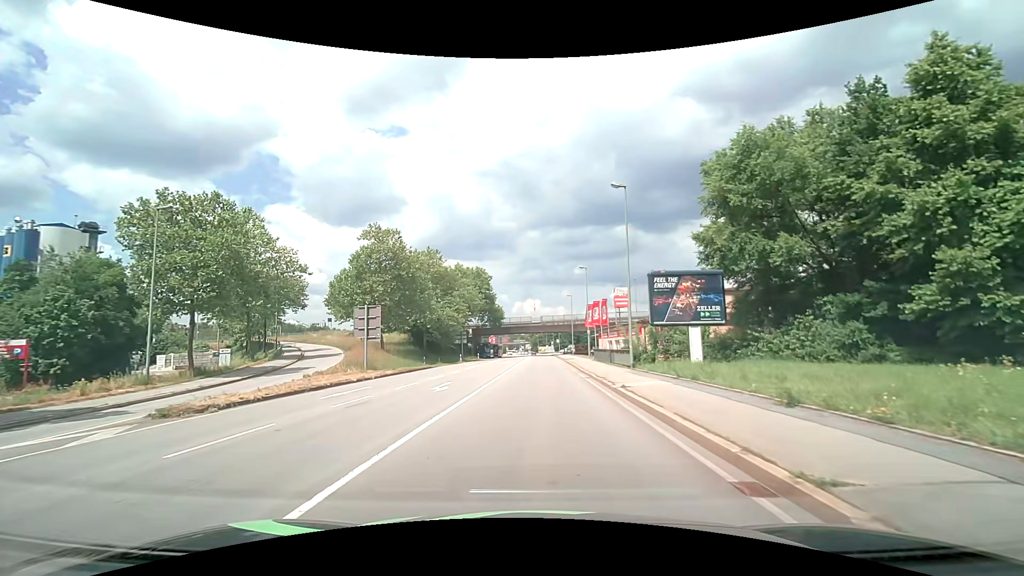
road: primary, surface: asphalt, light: Day
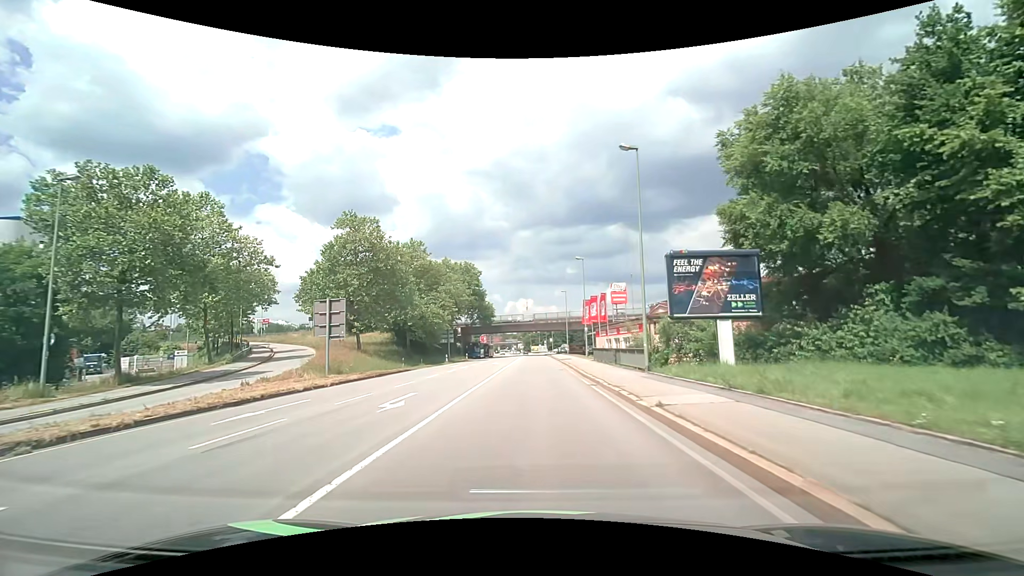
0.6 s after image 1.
(0.0, +5.3) m; +1°
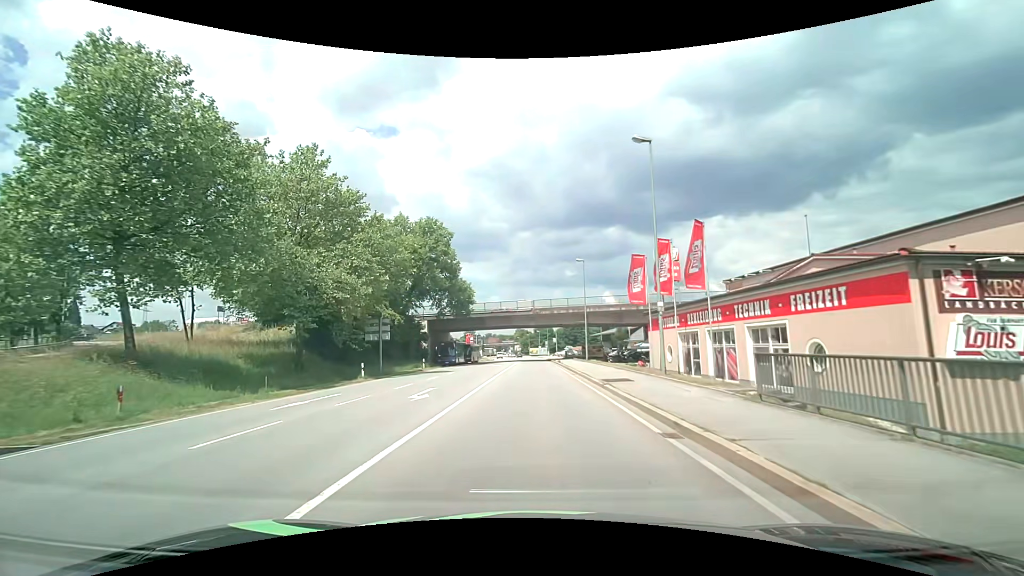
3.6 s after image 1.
(0.0, +30.3) m; 0°
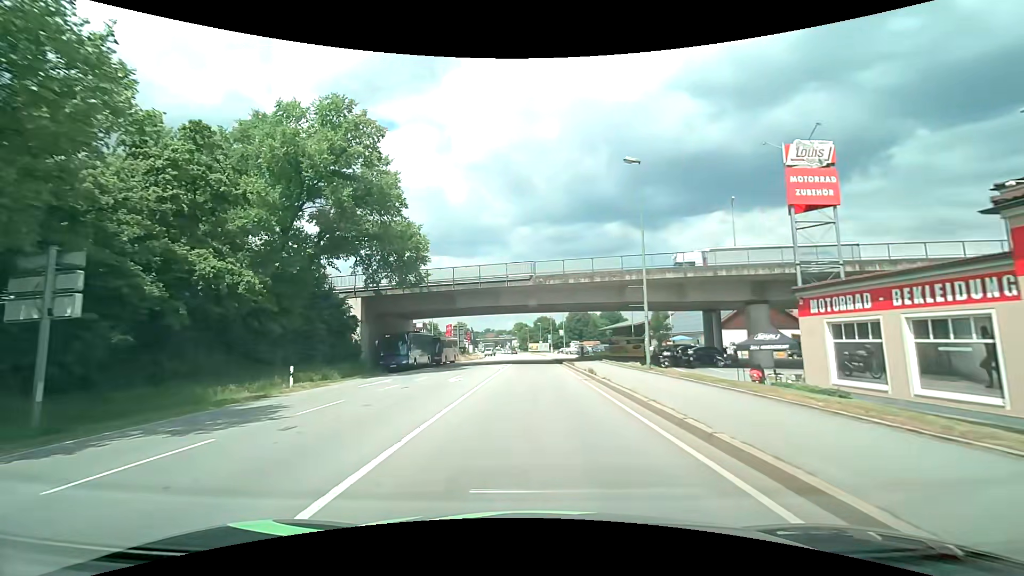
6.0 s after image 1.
(0.0, +26.6) m; 0°
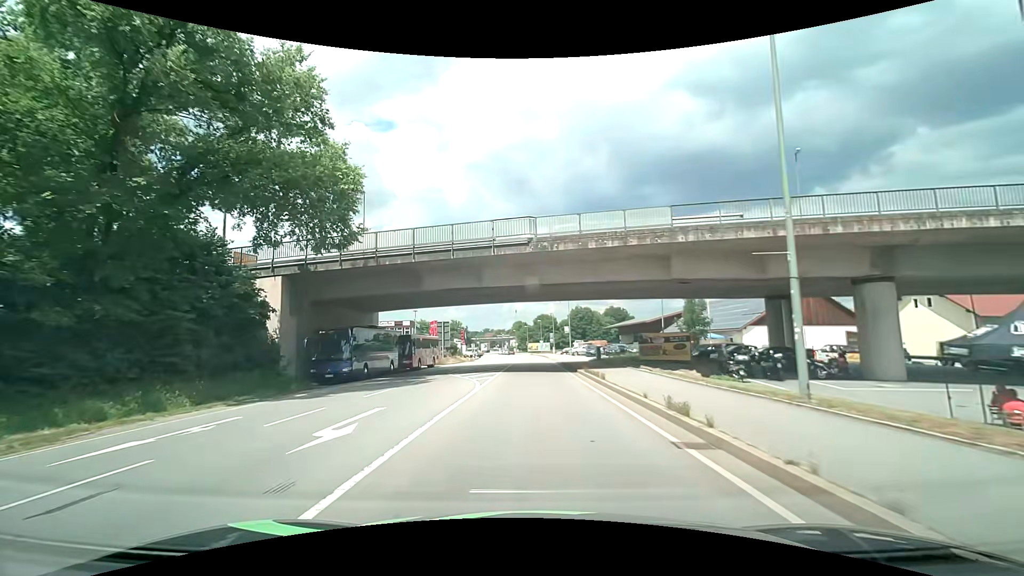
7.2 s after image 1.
(0.0, +13.4) m; 0°
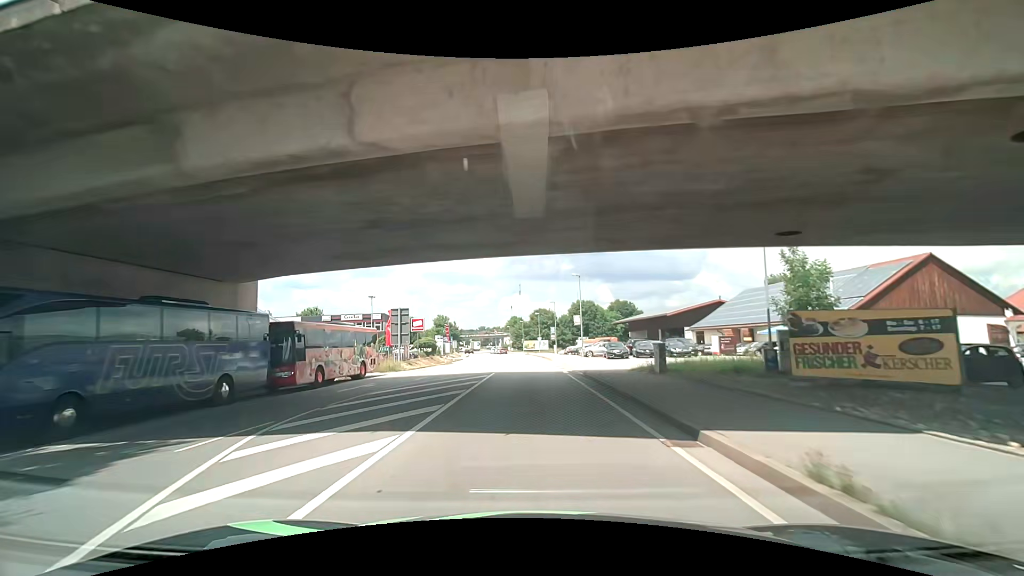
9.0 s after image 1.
(+0.1, +20.3) m; +1°
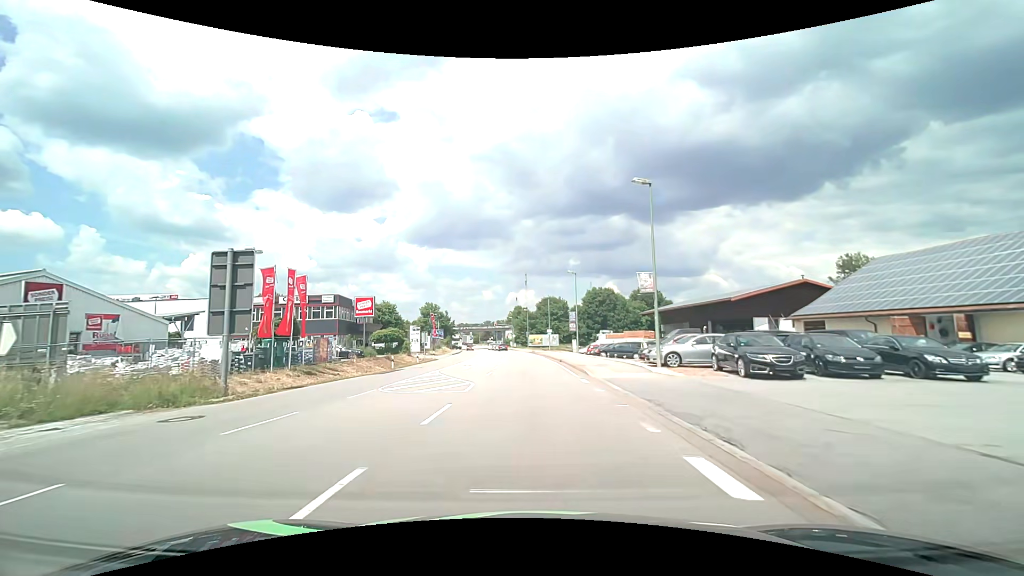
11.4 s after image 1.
(+0.2, +26.9) m; -1°
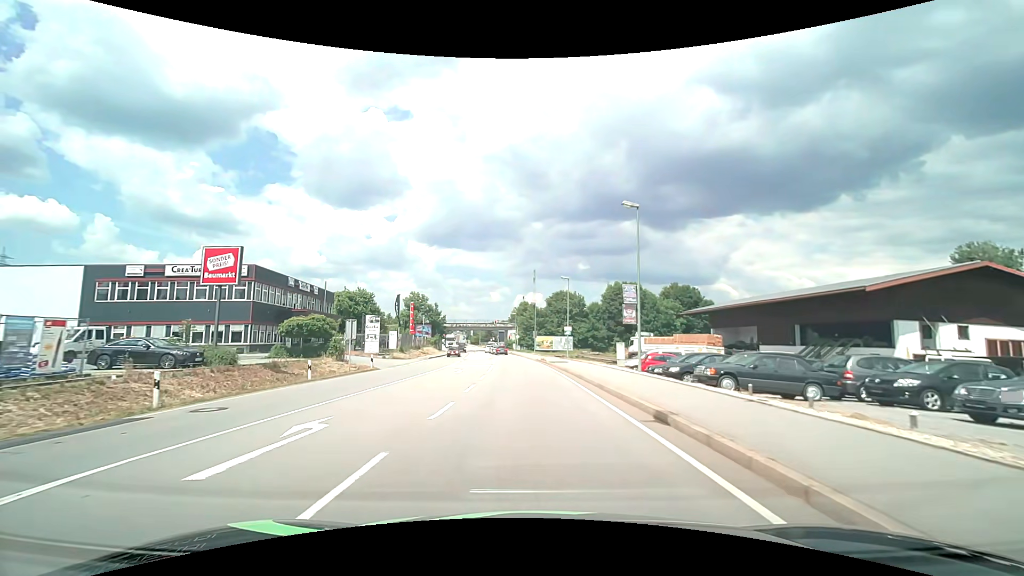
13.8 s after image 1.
(-0.2, +24.5) m; -1°
(0, +10) (0, +20) (-1, +30) (-1, +40) (-2, +50) (-3, +60) (-4, +70) (-5, +80) (-6, +90) (-7, +100) m
